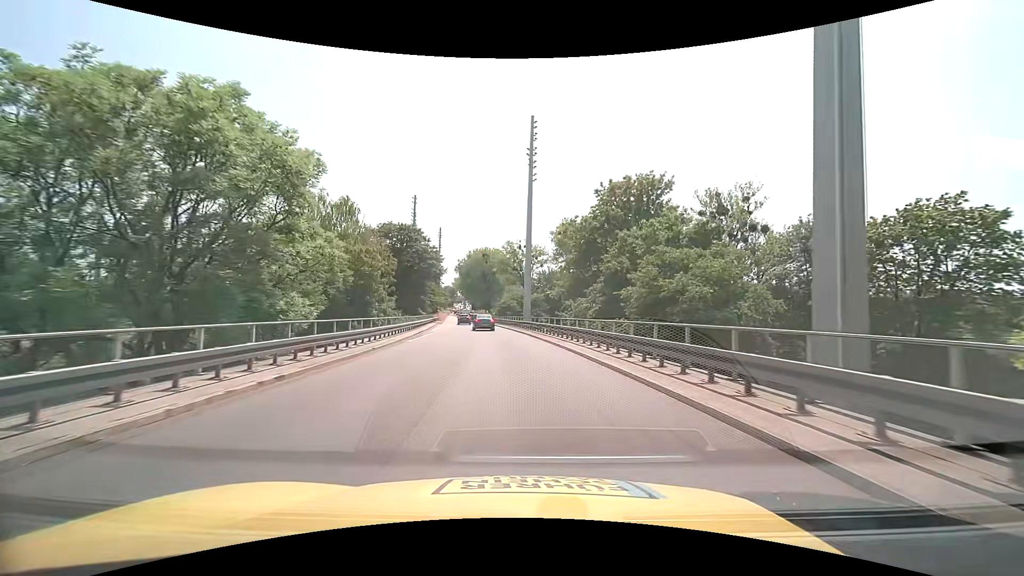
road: trunk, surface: asphalt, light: Day
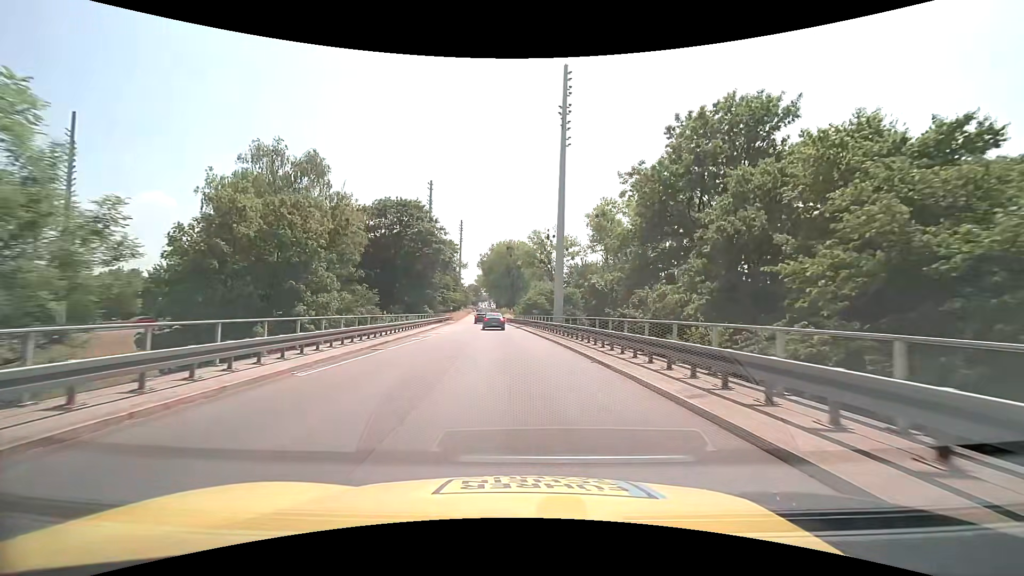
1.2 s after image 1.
(-0.4, +15.4) m; -3°
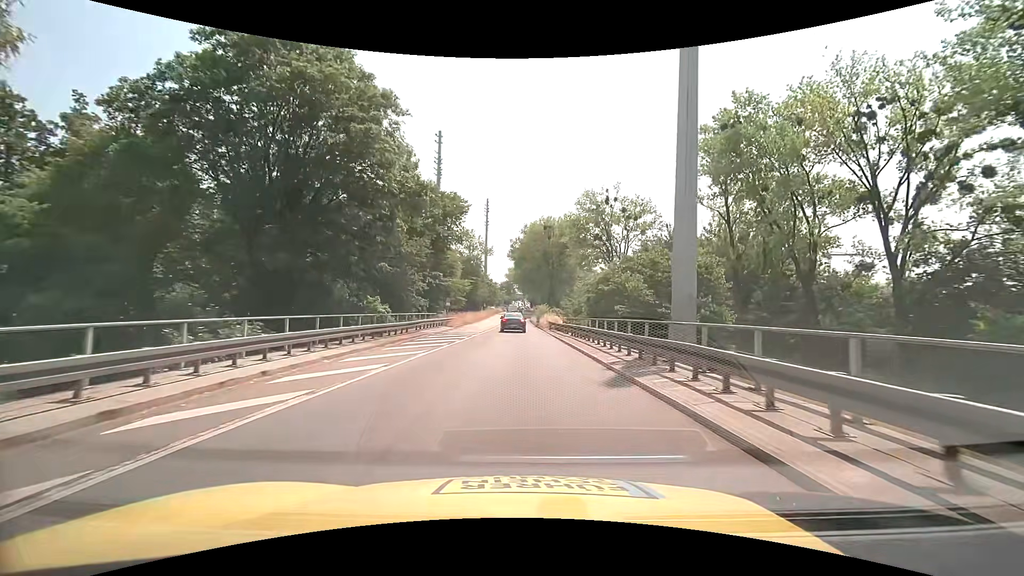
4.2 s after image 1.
(-1.5, +36.1) m; -4°
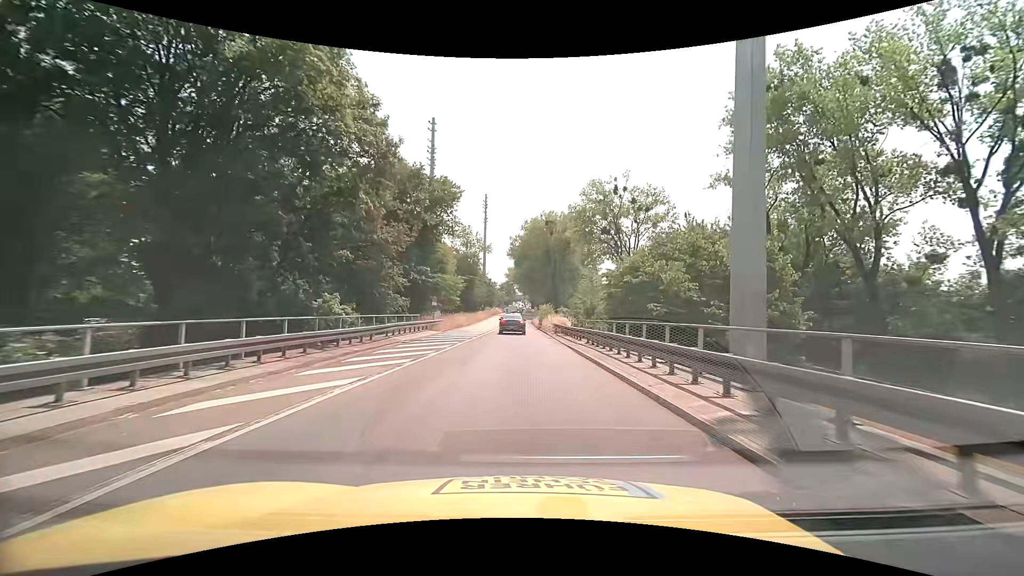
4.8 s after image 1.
(0.0, +6.9) m; 0°
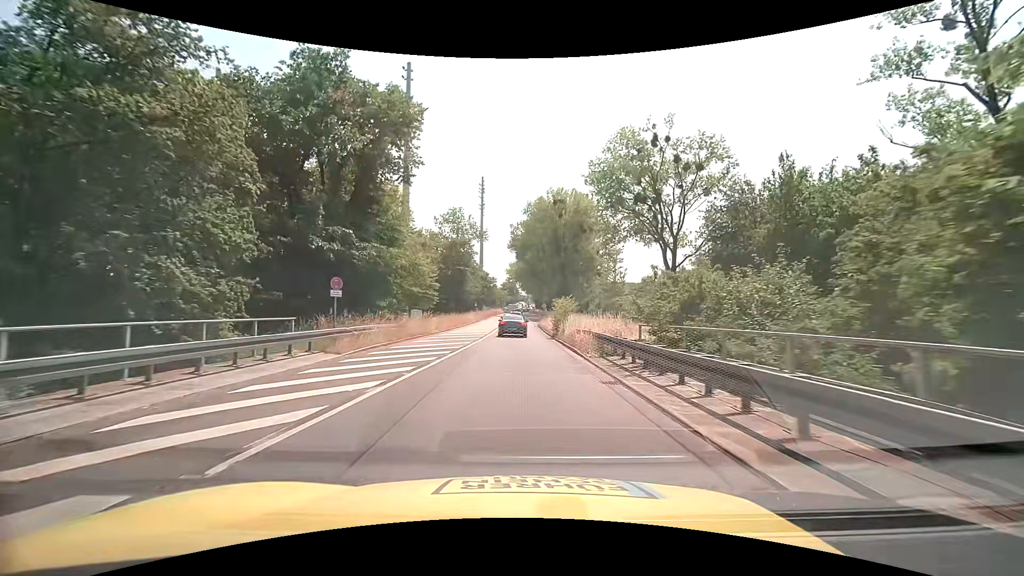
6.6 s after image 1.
(0.0, +19.5) m; -1°
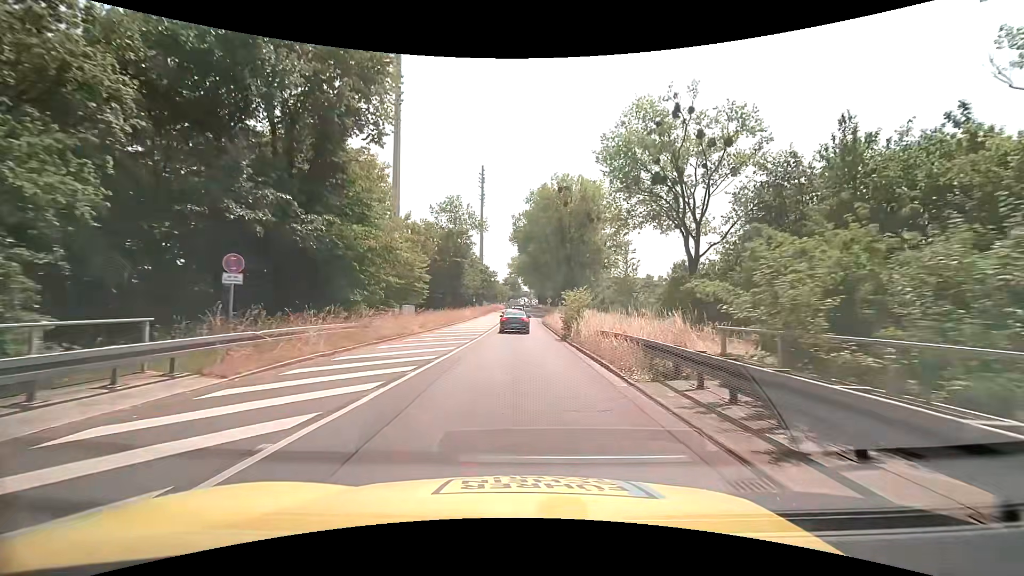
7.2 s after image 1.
(0.0, +6.2) m; 0°
(0, +10) (0, +20) (0, +30) (-1, +40) (-1, +50) (-1, +60) (-1, +70) (-1, +80) (-1, +90) (-2, +100) m
